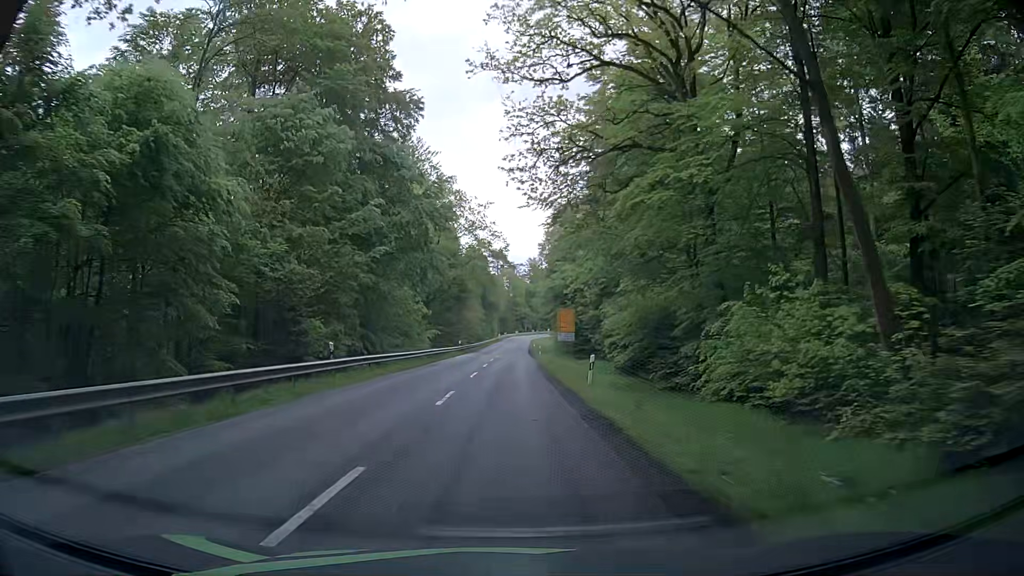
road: secondary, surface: asphalt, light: Day
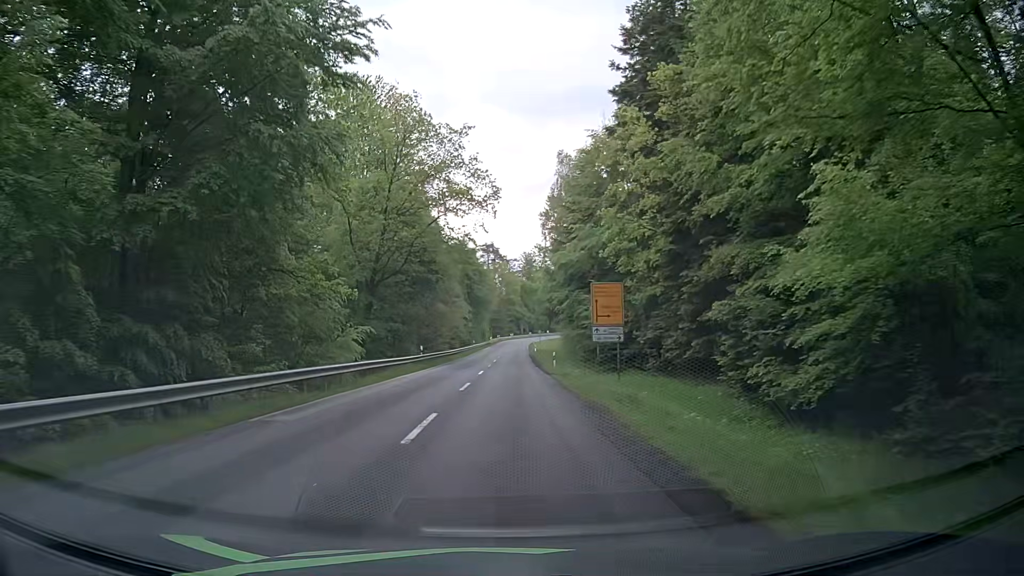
(-0.3, +27.3) m; 0°
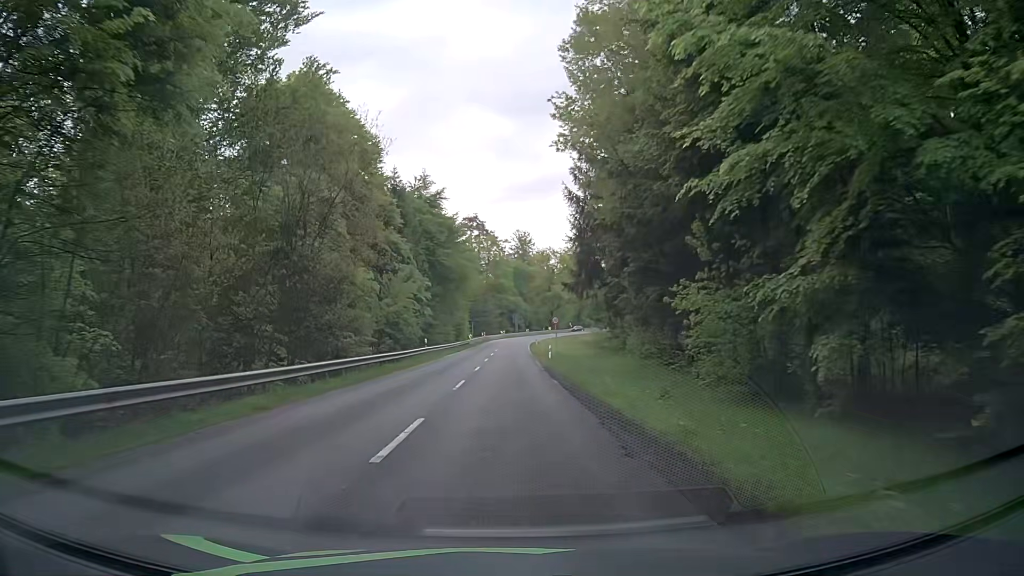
(+0.3, +45.6) m; +1°
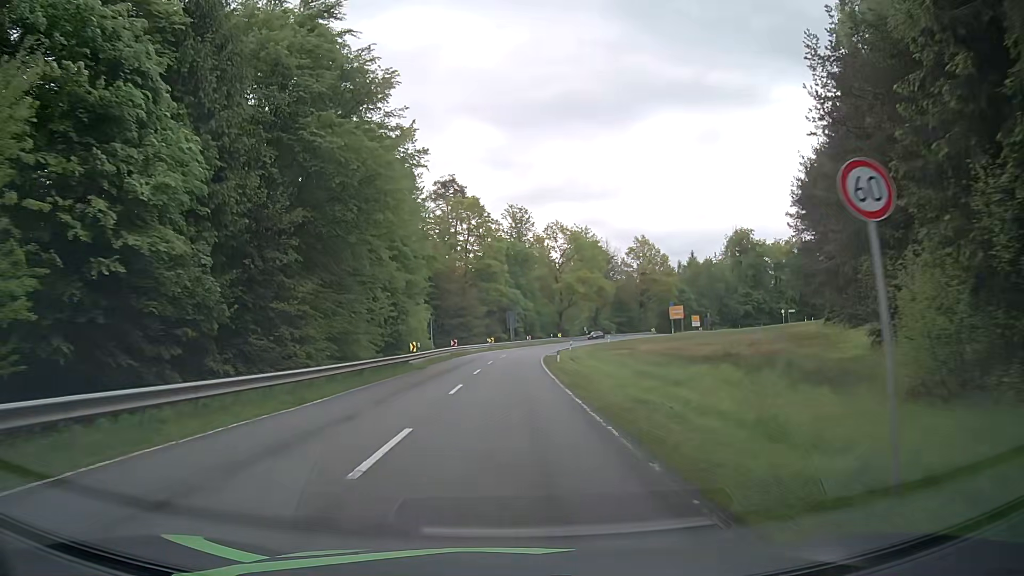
(+0.2, +45.4) m; 0°
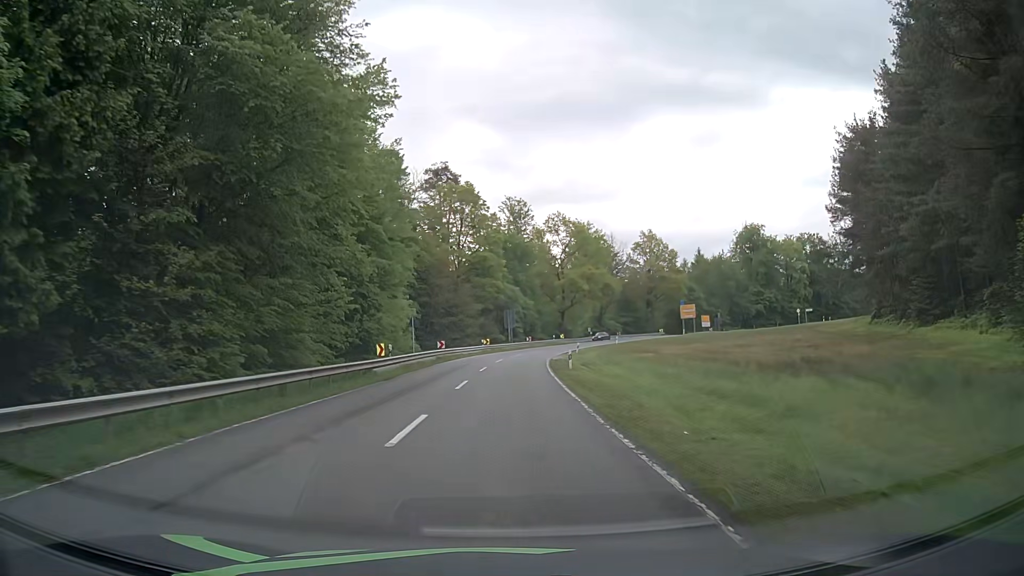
(0.0, +9.0) m; 0°
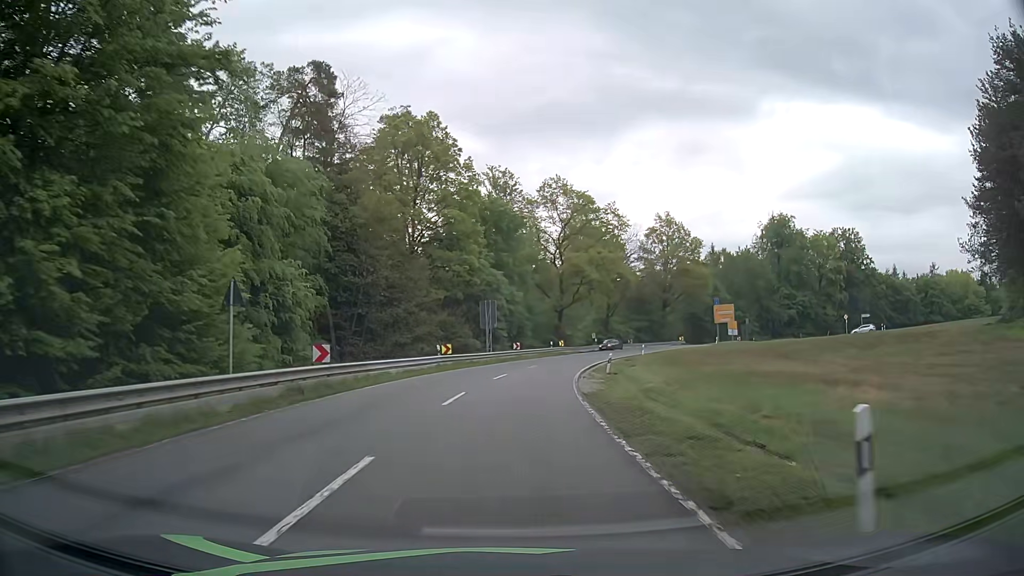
(+0.1, +27.1) m; +1°
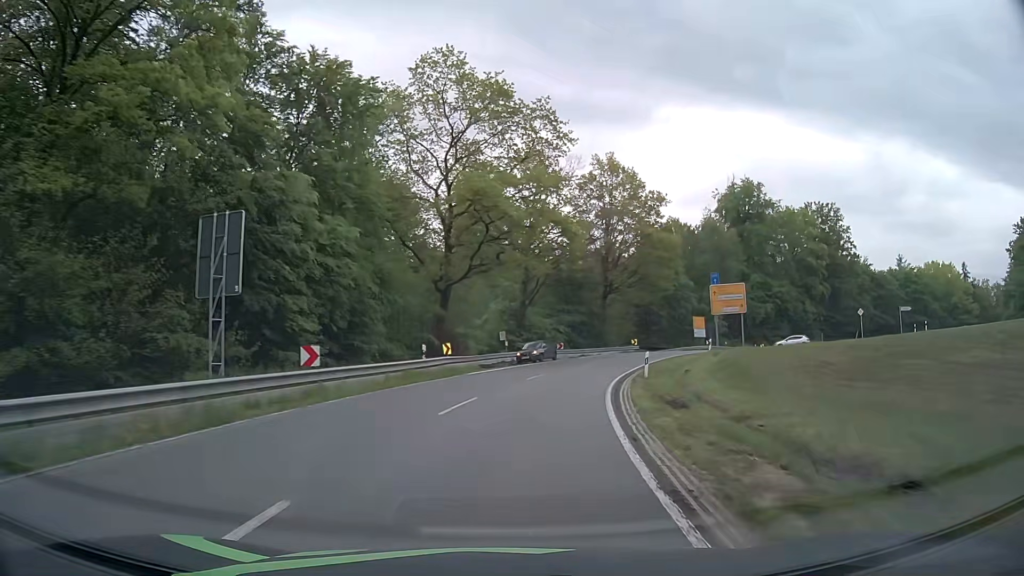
(+2.7, +35.7) m; +10°
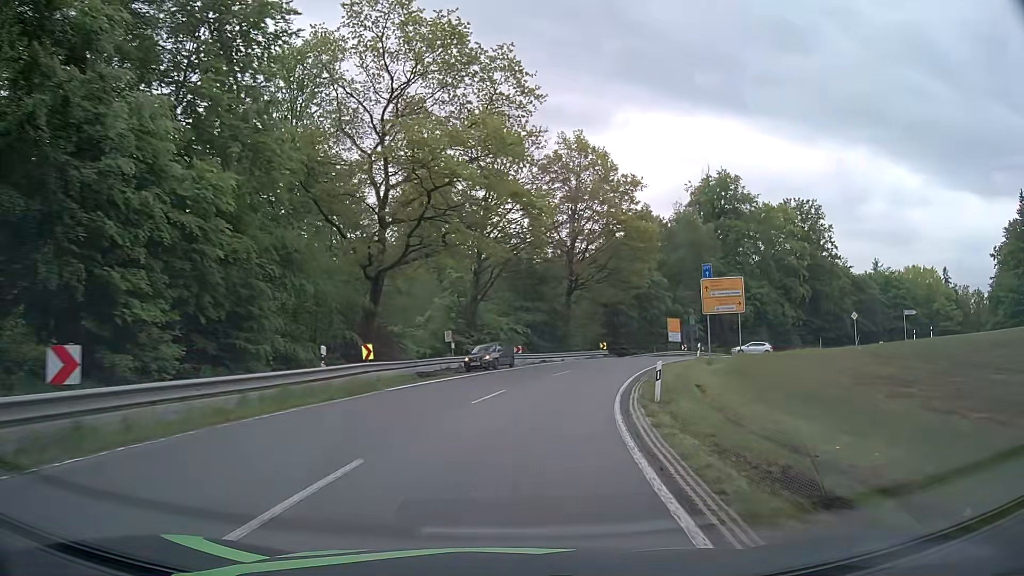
(+0.2, +8.7) m; +3°
(0, +10) (+2, +20) (+5, +30) (+8, +39) (+13, +48) (+21, +54) (+30, +56) (+40, +53) (+49, +50) (+58, +45) m
